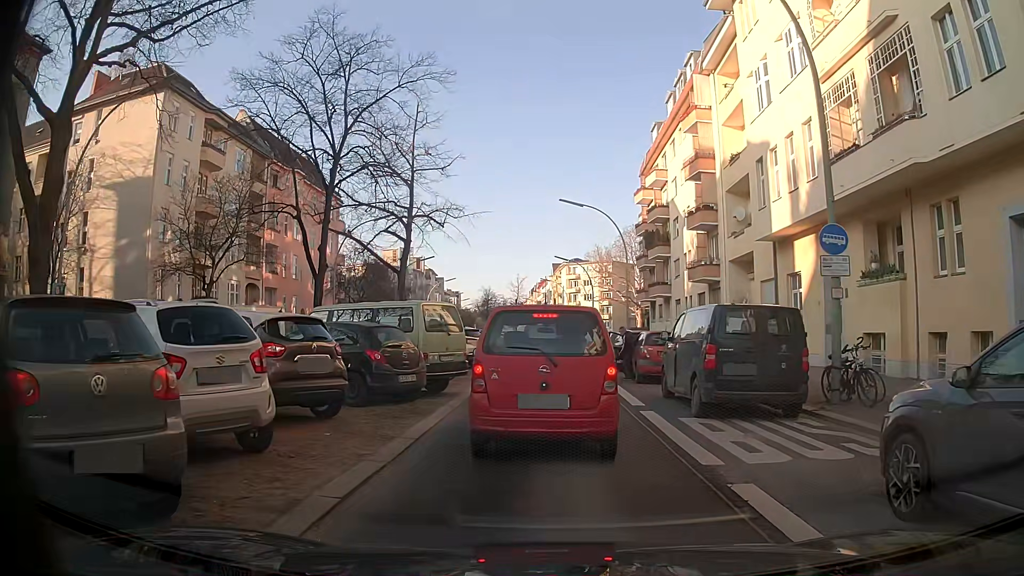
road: secondary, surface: asphalt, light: Day
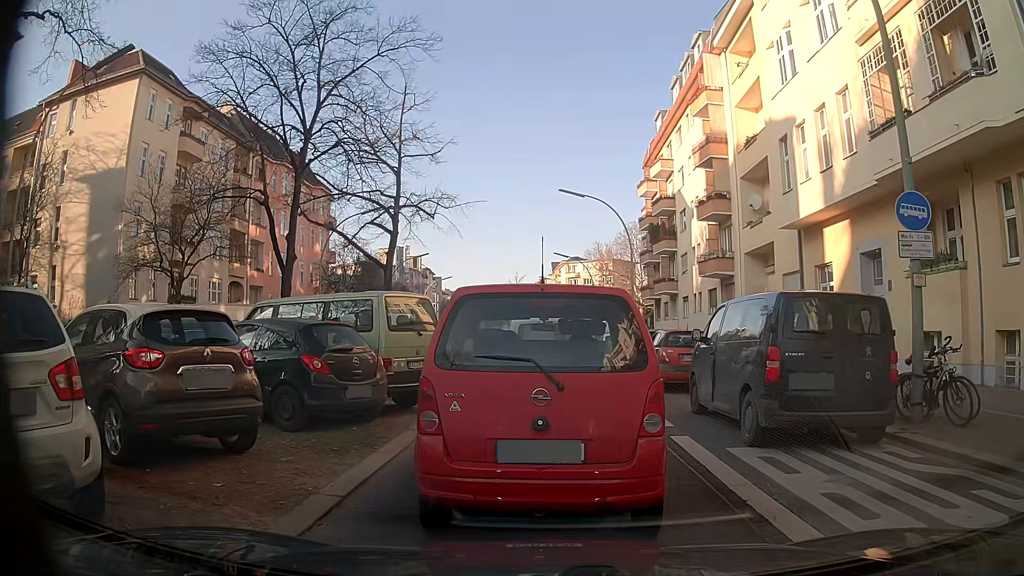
(0.0, +2.9) m; -1°
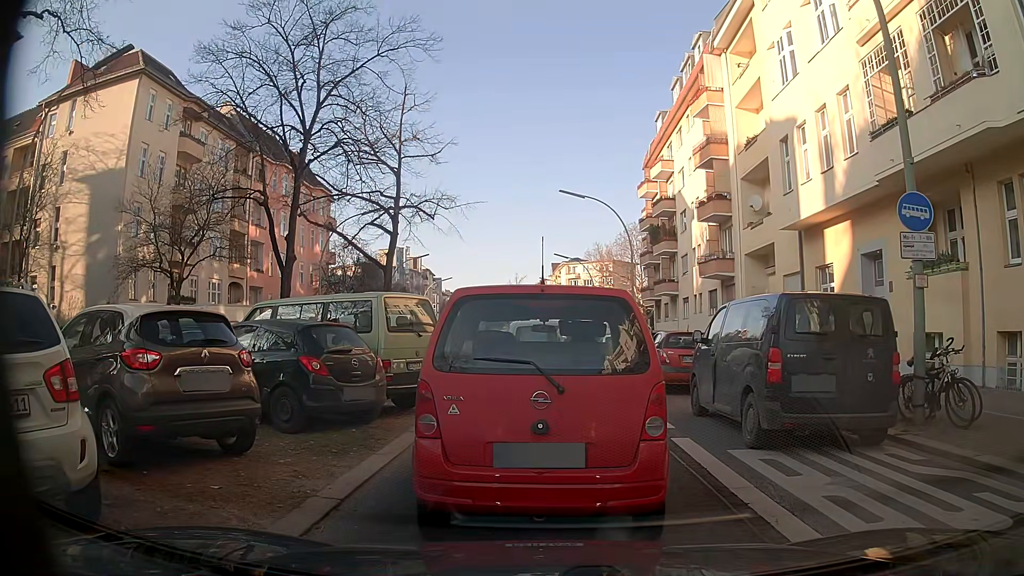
(0.0, +0.1) m; 0°
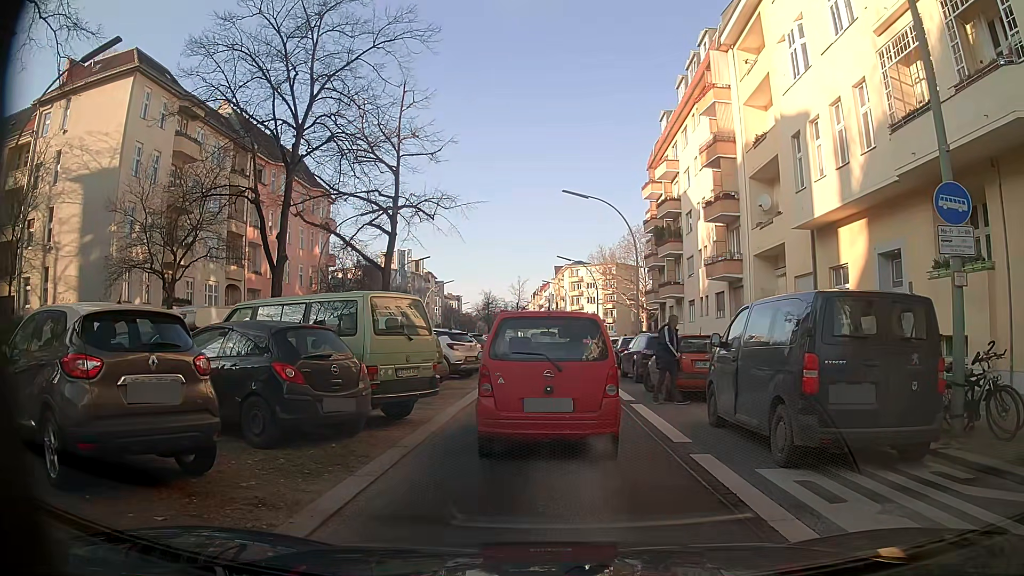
(0.0, +1.1) m; +2°
